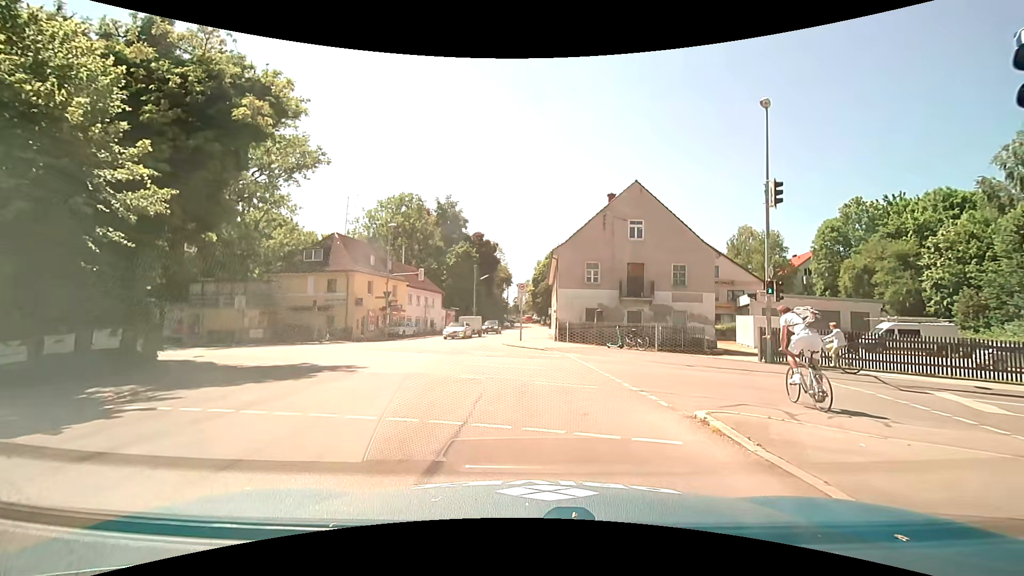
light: Day
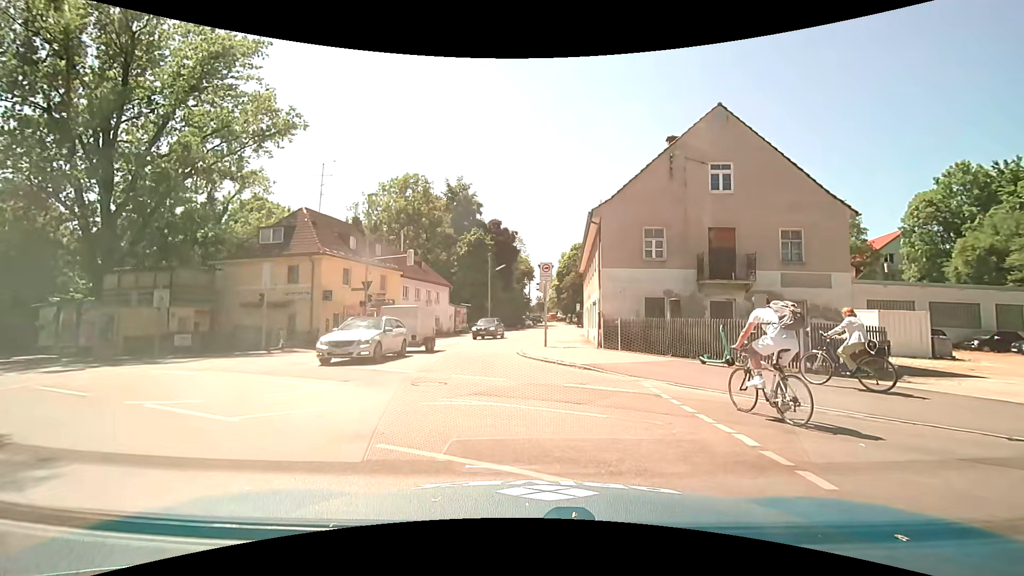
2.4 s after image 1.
(-0.3, +11.5) m; -3°
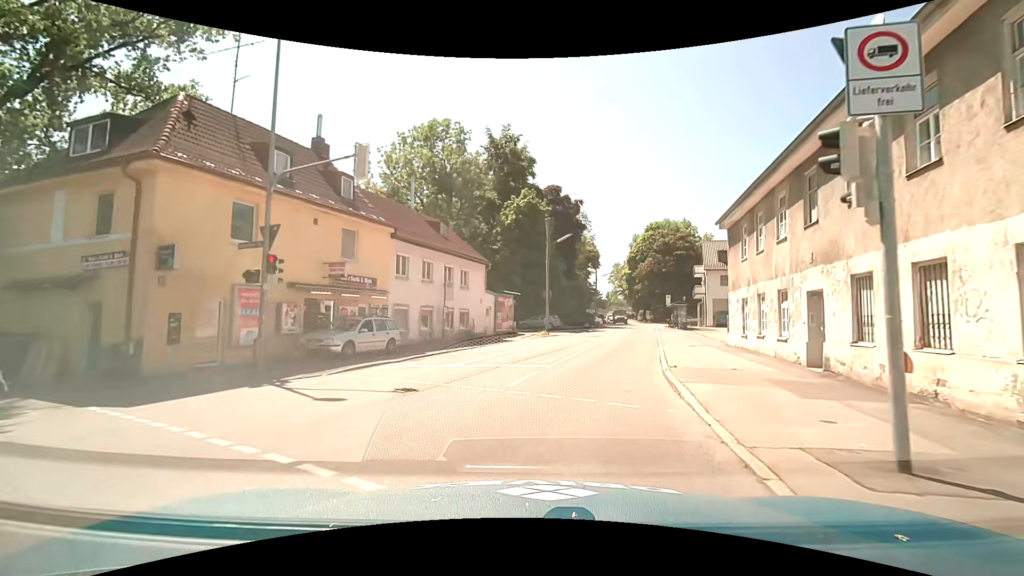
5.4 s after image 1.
(-2.1, +19.3) m; -7°
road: tertiary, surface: asphalt
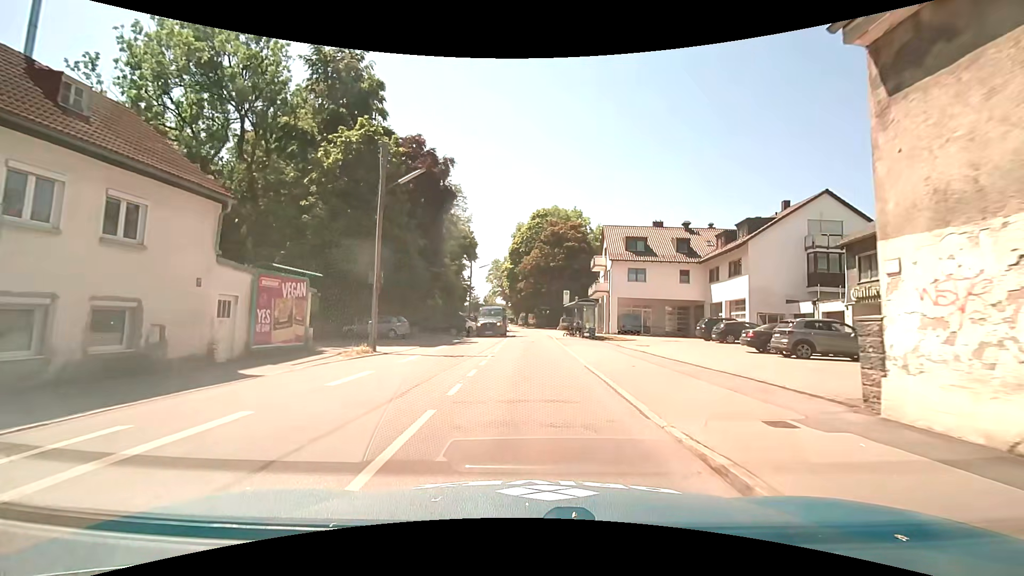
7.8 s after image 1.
(+2.4, +18.0) m; +14°
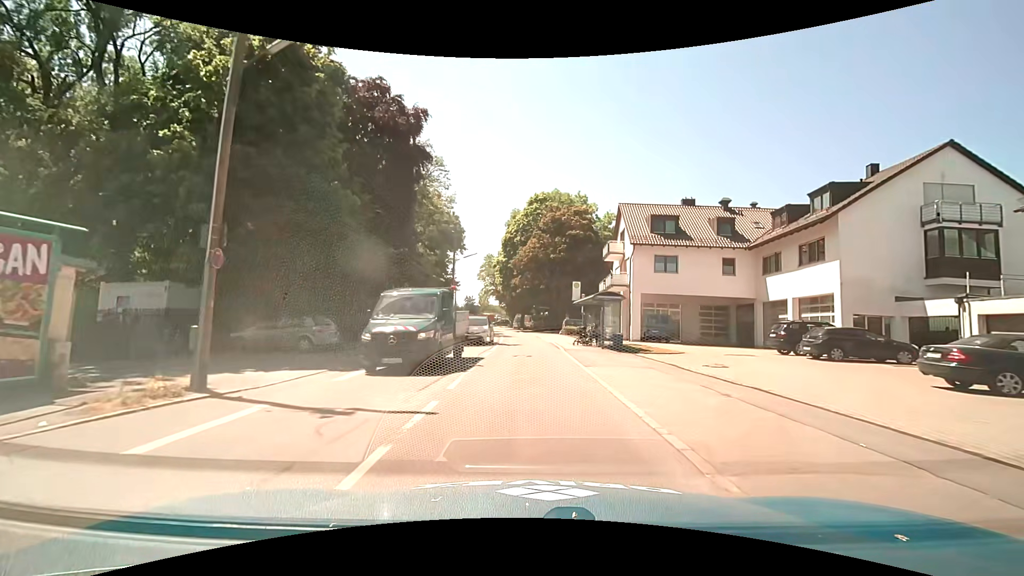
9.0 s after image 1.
(0.0, +11.3) m; -1°
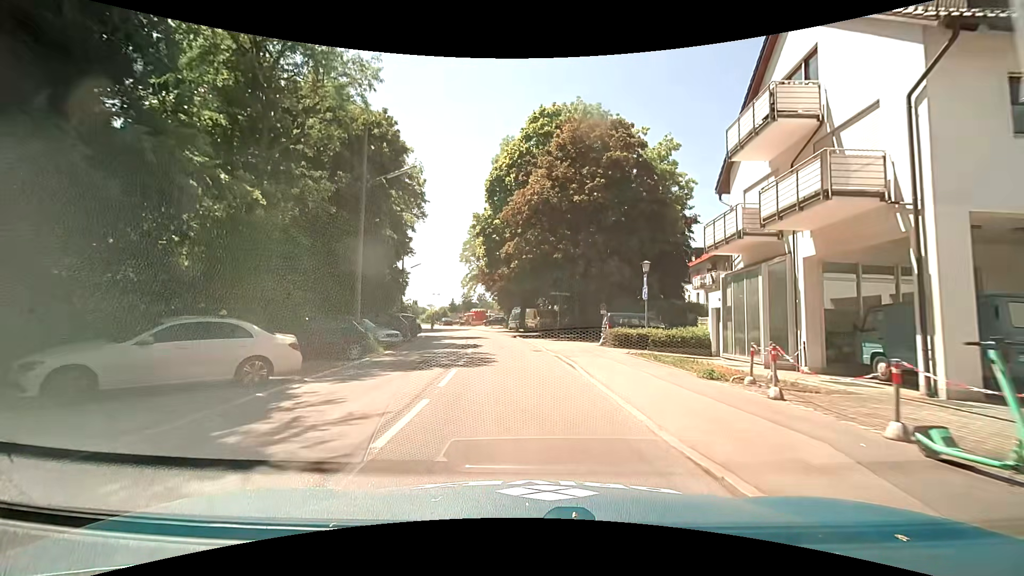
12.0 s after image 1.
(+0.3, +26.6) m; 0°
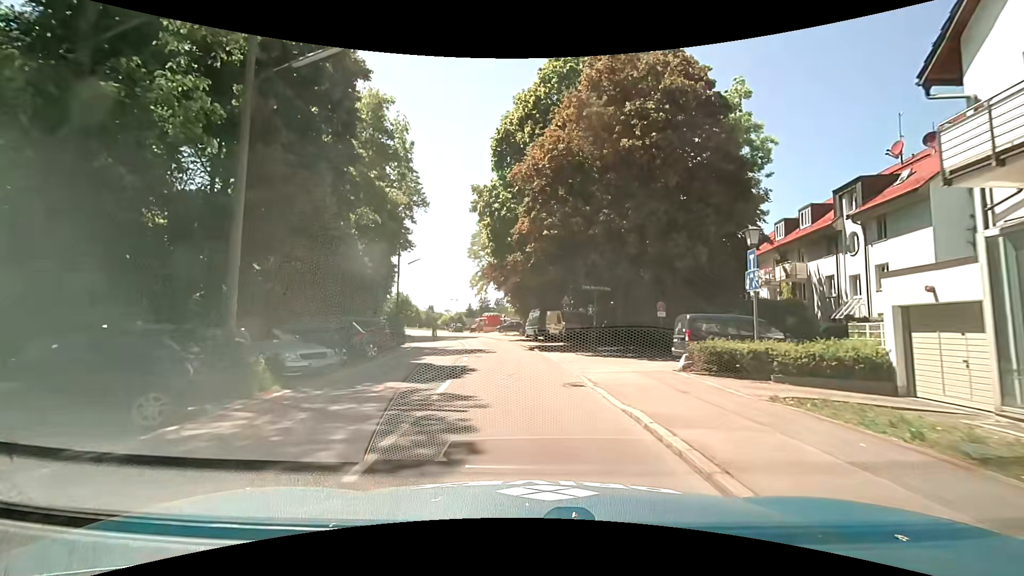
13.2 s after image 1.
(0.0, +10.1) m; -2°
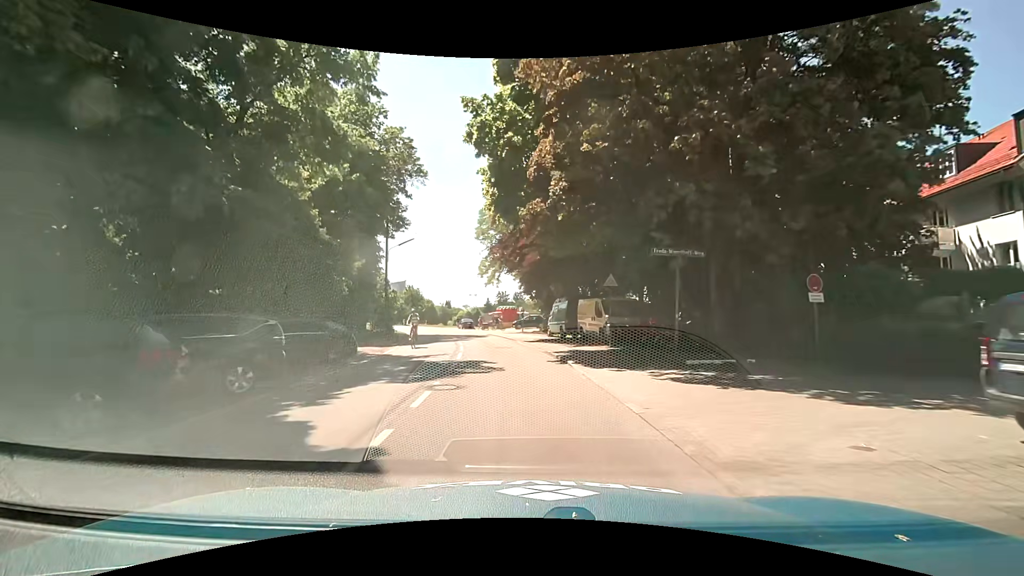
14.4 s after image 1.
(-0.1, +10.5) m; -1°
(0, +10) (-1, +20) (-3, +30) (-5, +40) (-8, +49) (-11, +59) (-14, +68) (-18, +78) (-22, +87) (-26, +96) m
